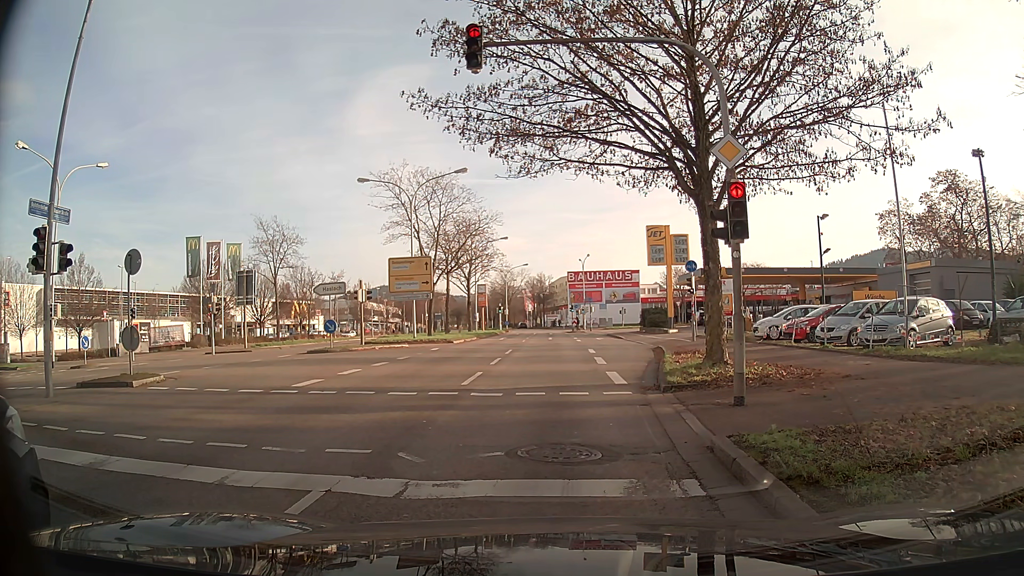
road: primary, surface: asphalt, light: Day
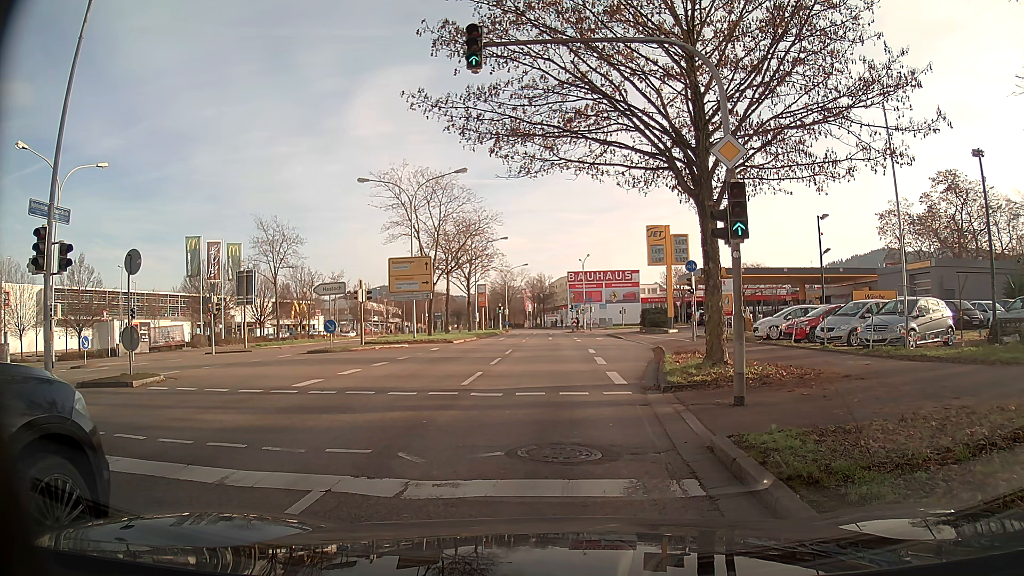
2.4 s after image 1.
(0.0, 0.0) m; 0°
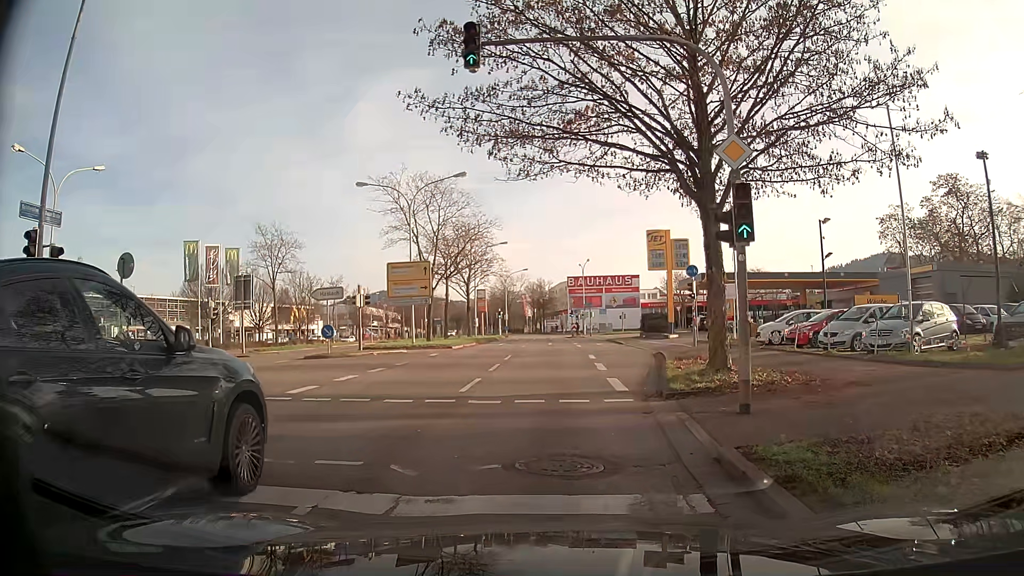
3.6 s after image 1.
(0.0, +0.4) m; 0°
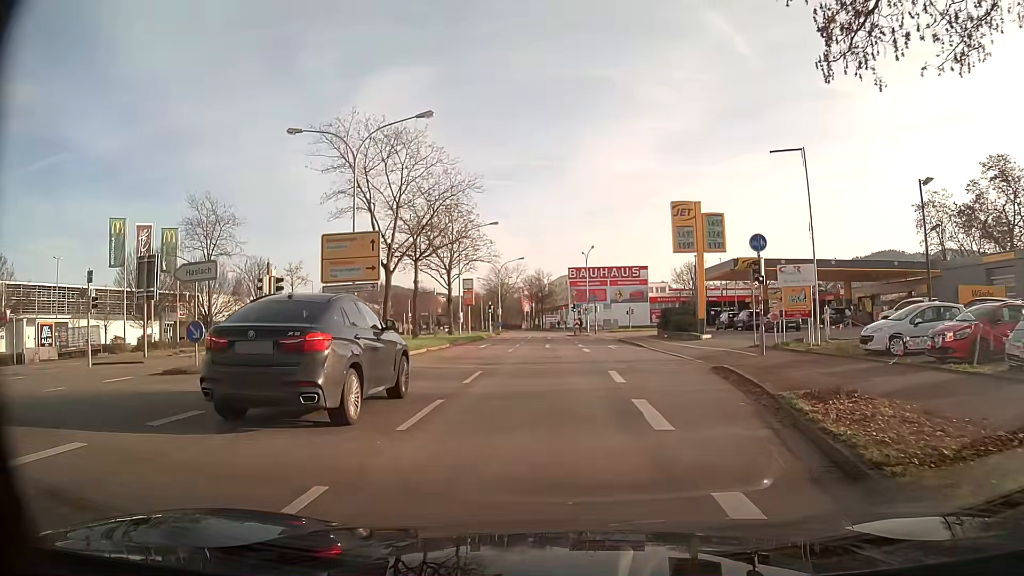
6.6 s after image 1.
(0.0, +11.7) m; 0°
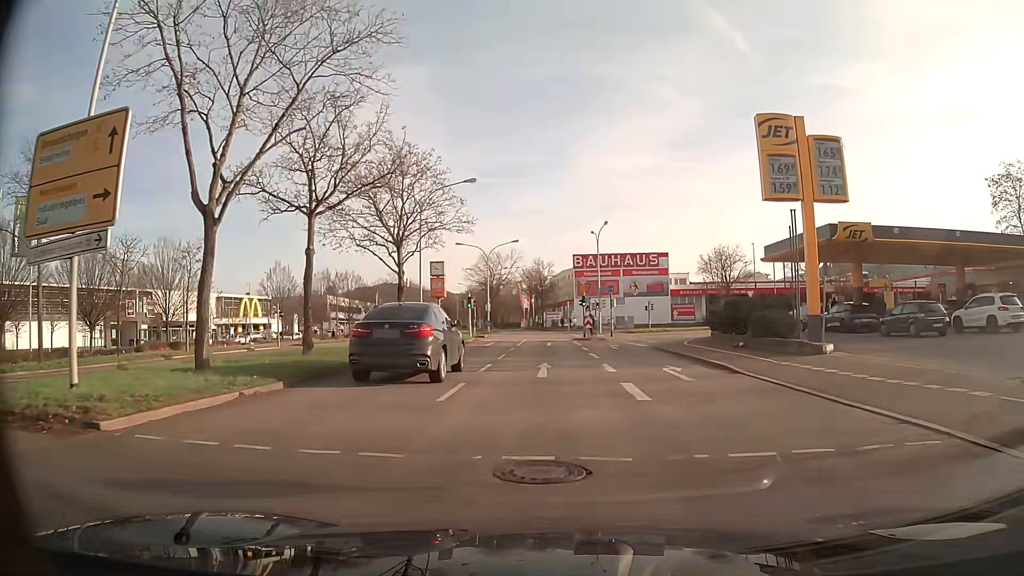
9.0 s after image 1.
(0.0, +17.9) m; 0°
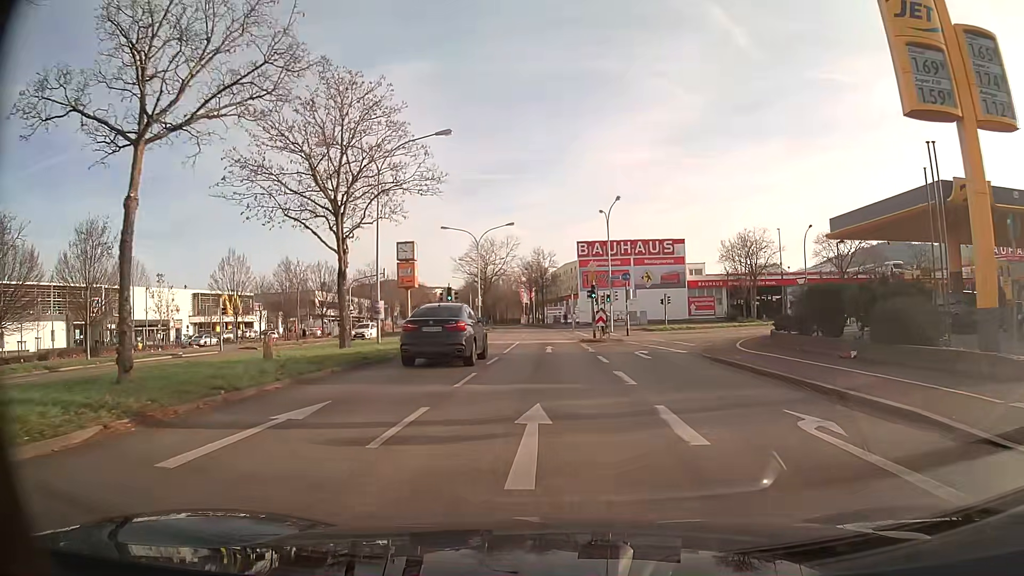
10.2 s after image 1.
(0.0, +10.4) m; 0°
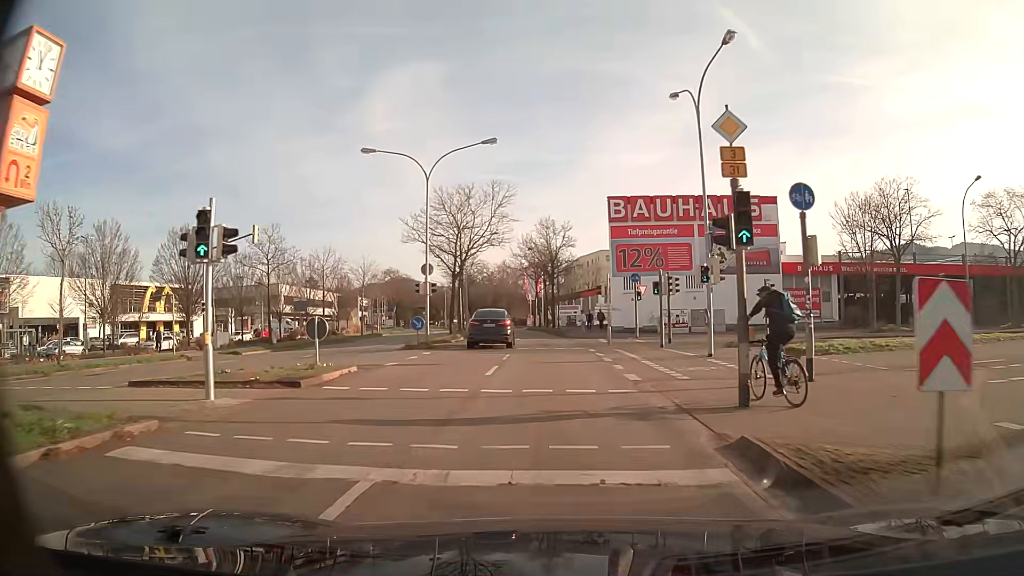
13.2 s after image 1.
(-0.3, +29.9) m; -1°
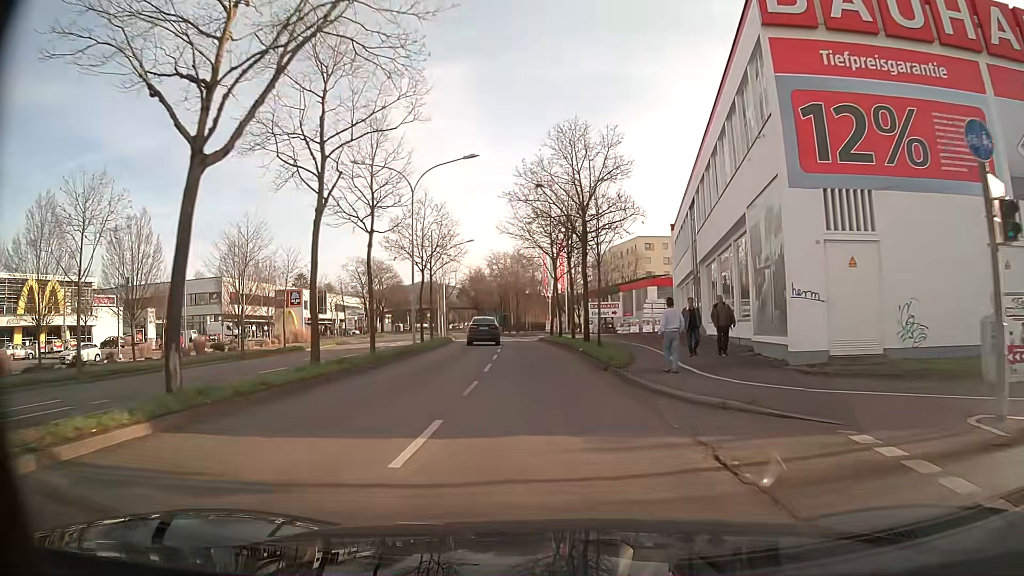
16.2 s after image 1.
(-0.5, +33.7) m; -2°
